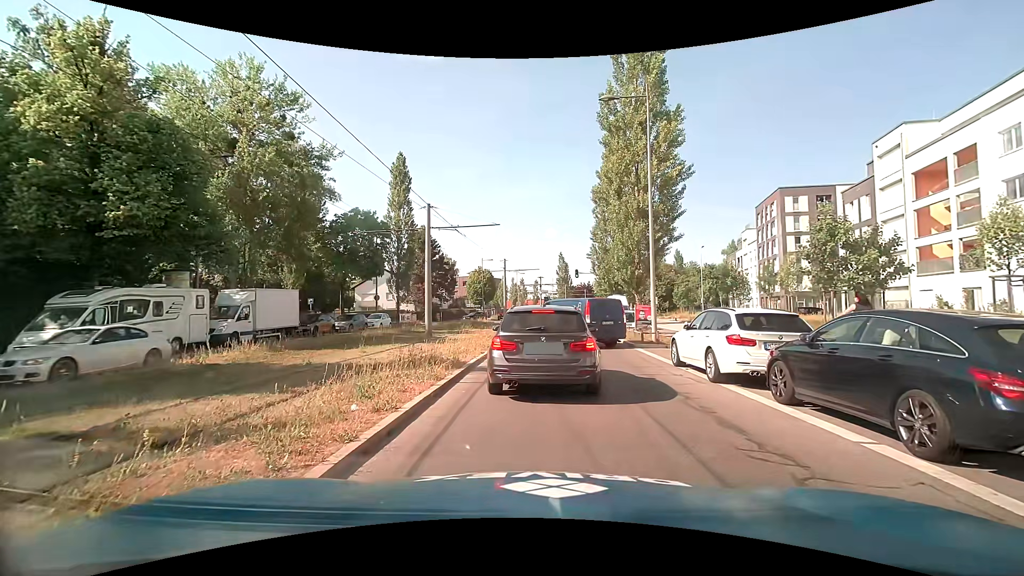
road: secondary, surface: asphalt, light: Day
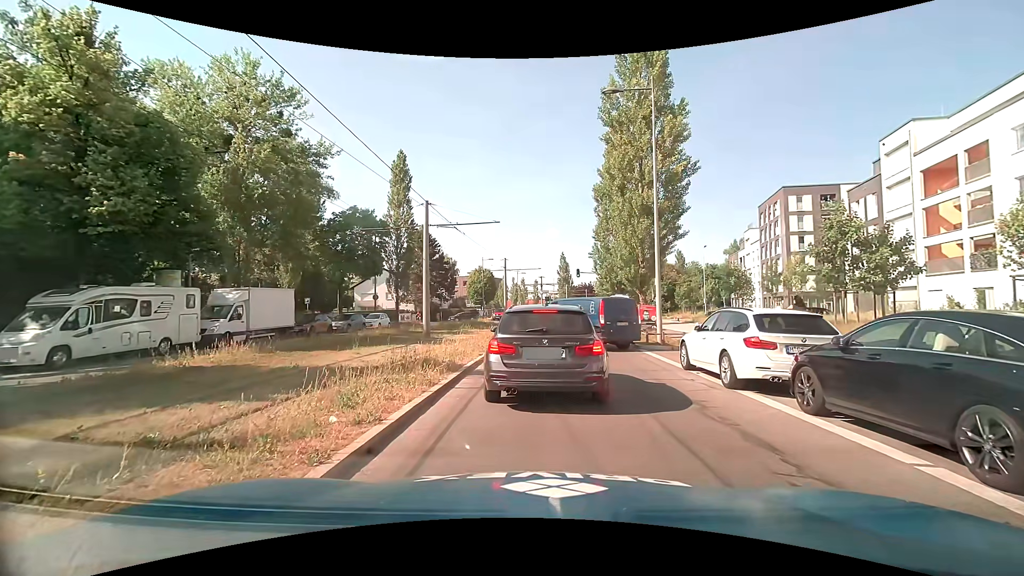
(0.0, +0.7) m; 0°
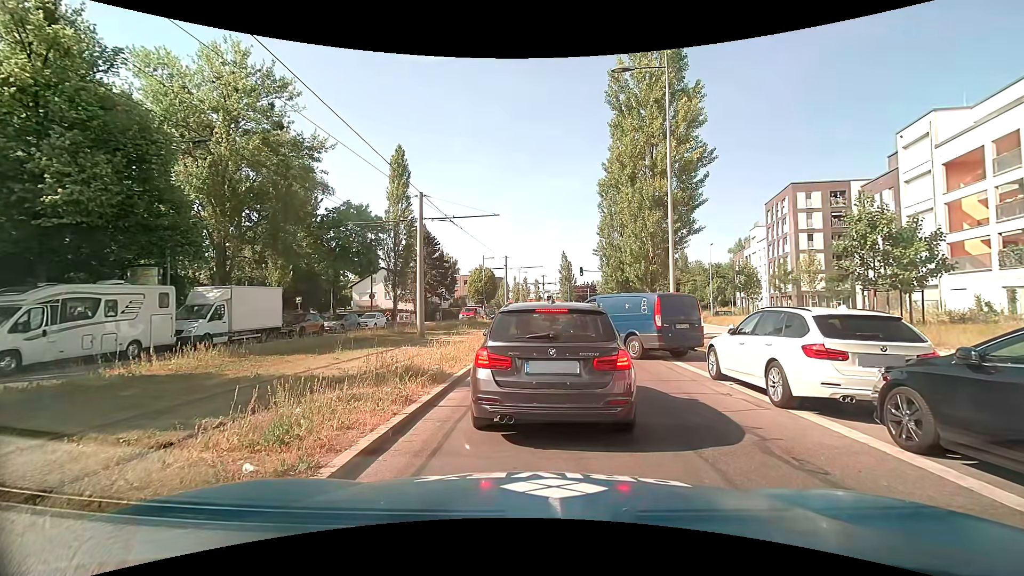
(0.0, +1.7) m; 0°
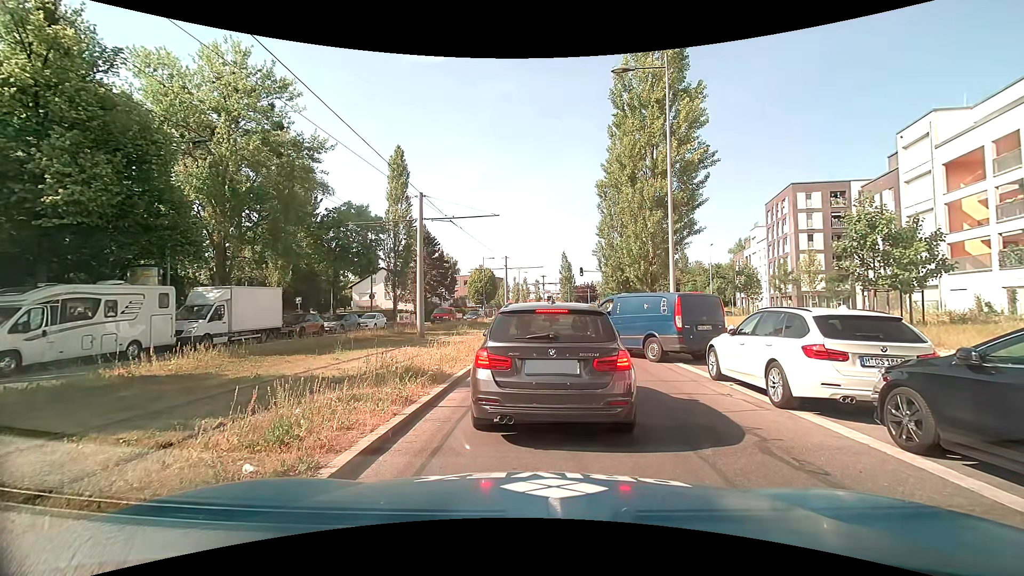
(0.0, +0.1) m; 0°
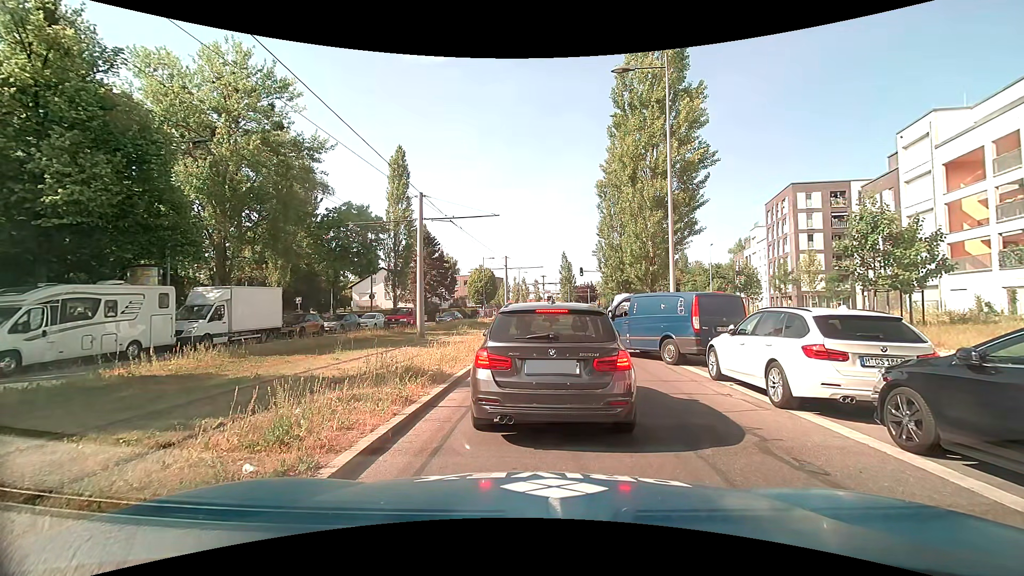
(0.0, 0.0) m; 0°
